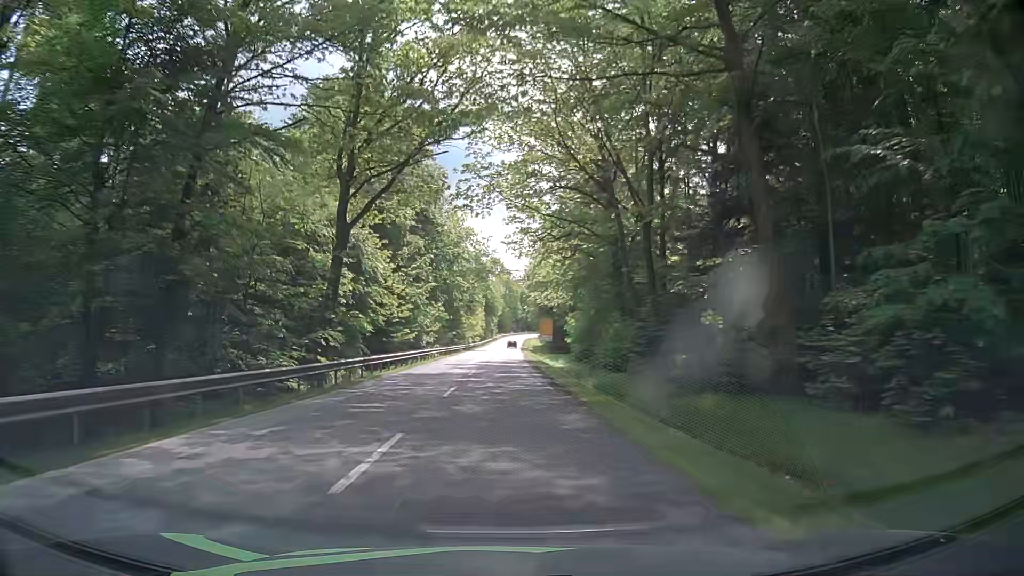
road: secondary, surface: asphalt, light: Day
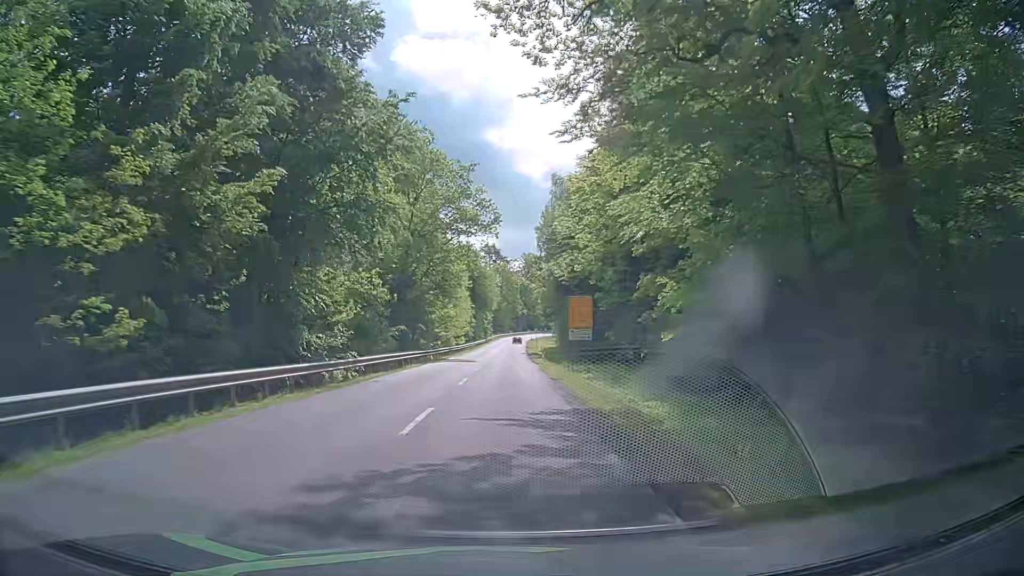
(+0.1, +40.5) m; +1°
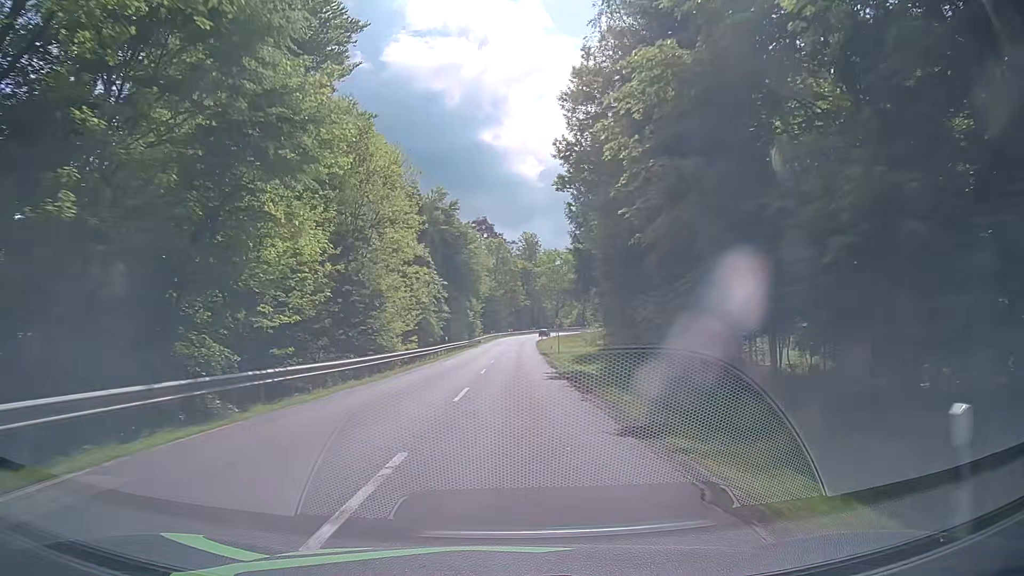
(-0.1, +49.3) m; 0°
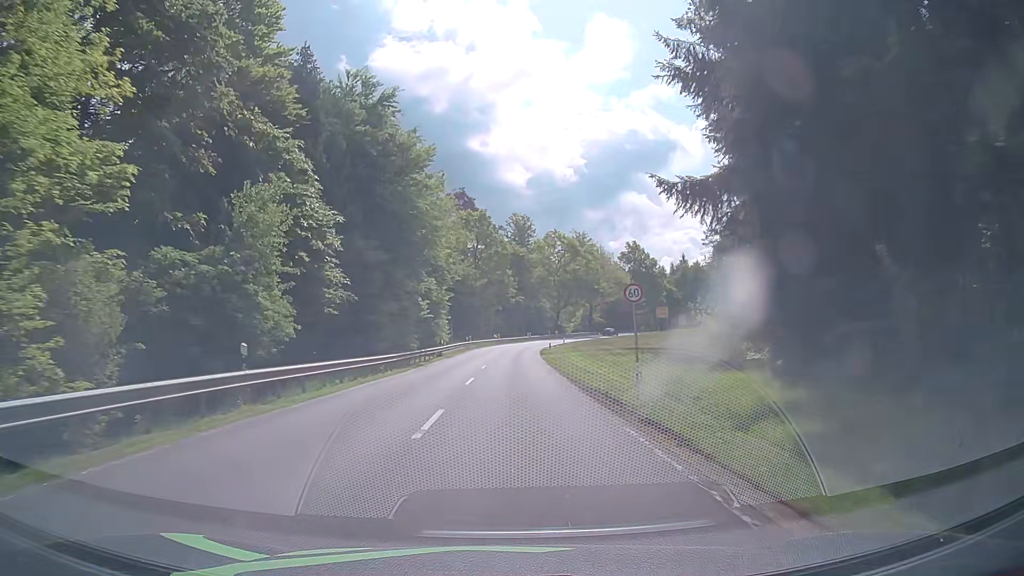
(+0.2, +39.2) m; +1°
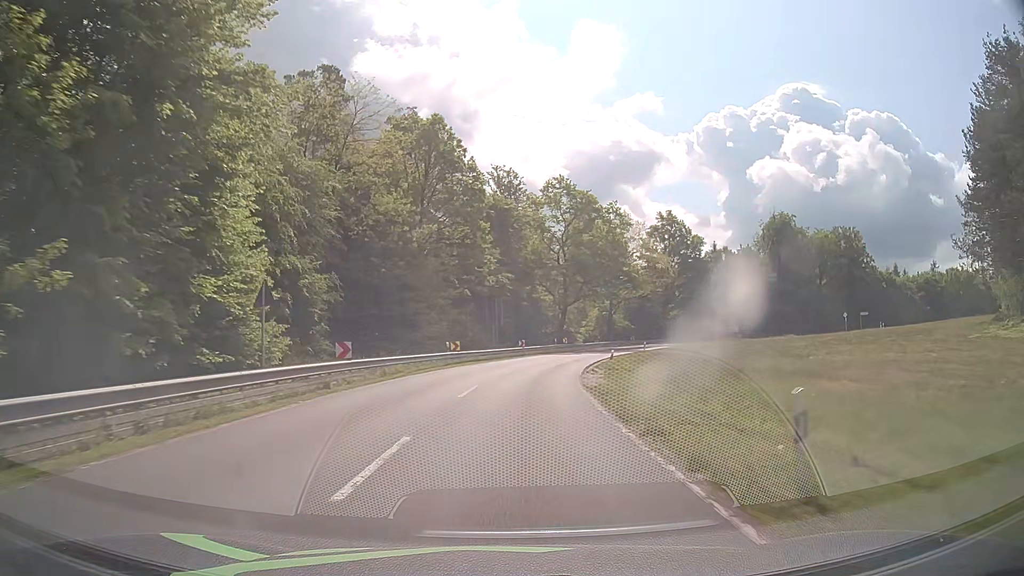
(+0.3, +48.2) m; +1°
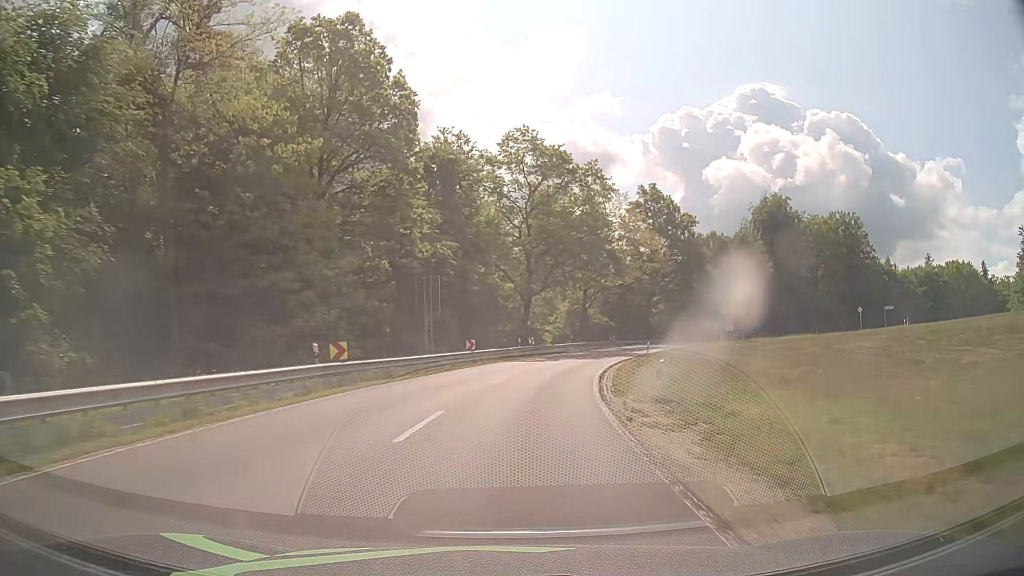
(+0.6, +18.8) m; +4°
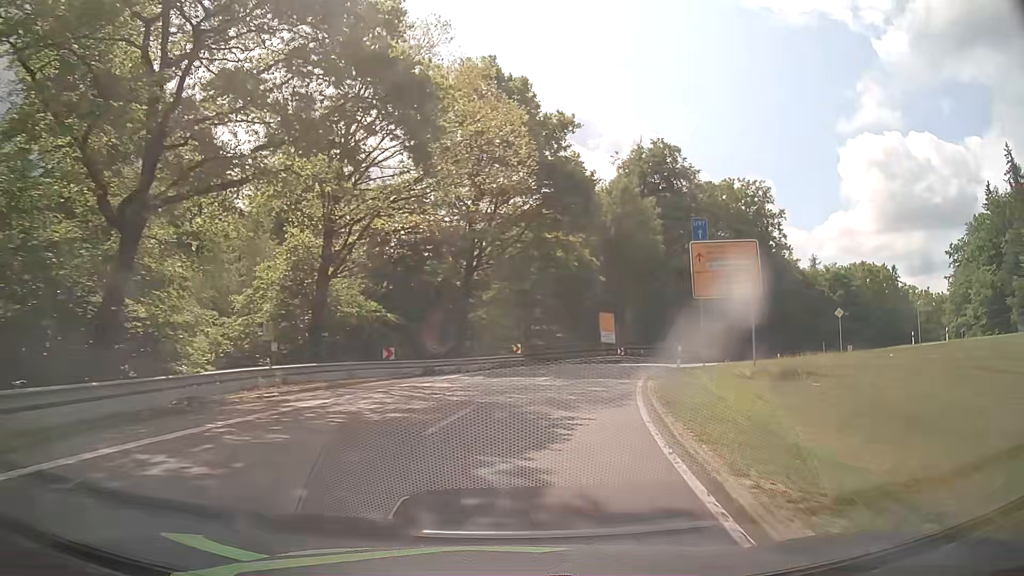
(+6.2, +42.9) m; +19°
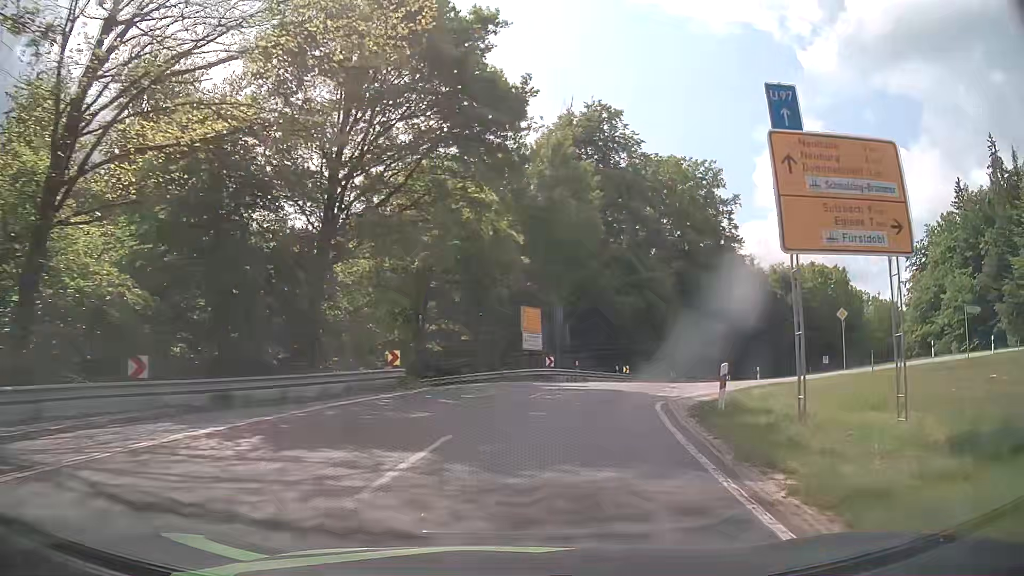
(+1.0, +14.7) m; +8°
(+1, +10) (+4, +19) (+10, +27) (+19, +32) (+29, +33) (+38, +32) (+48, +30) (+58, +28) (+68, +26) (+78, +25) m
